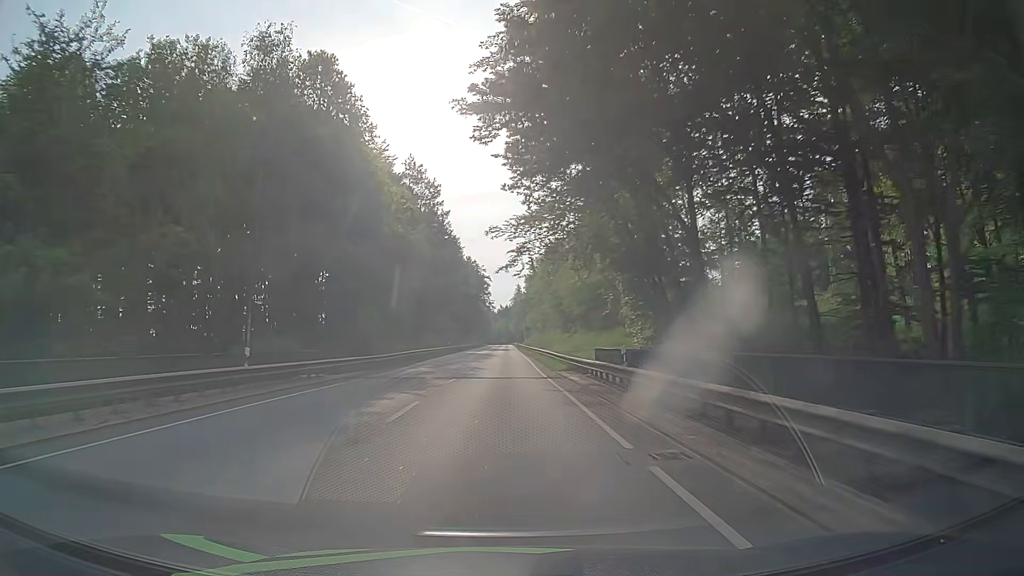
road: primary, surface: asphalt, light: Day
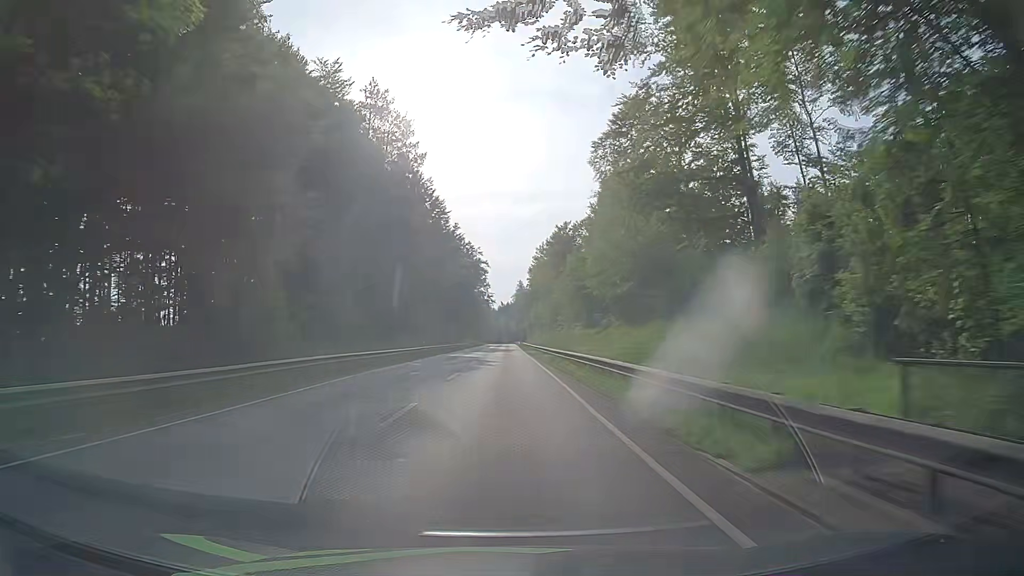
(0.0, +25.2) m; 0°
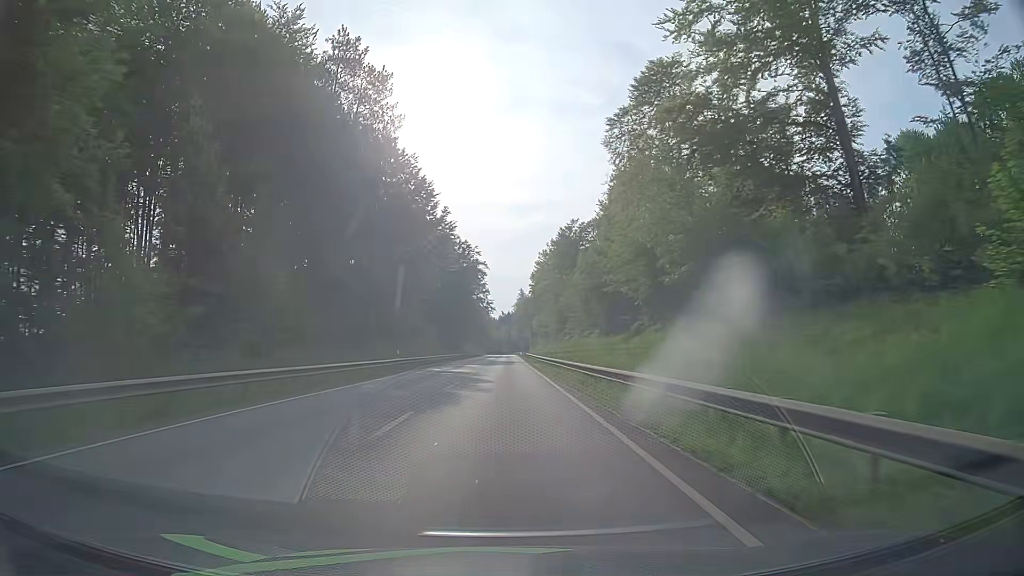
(+0.1, +12.6) m; 0°
